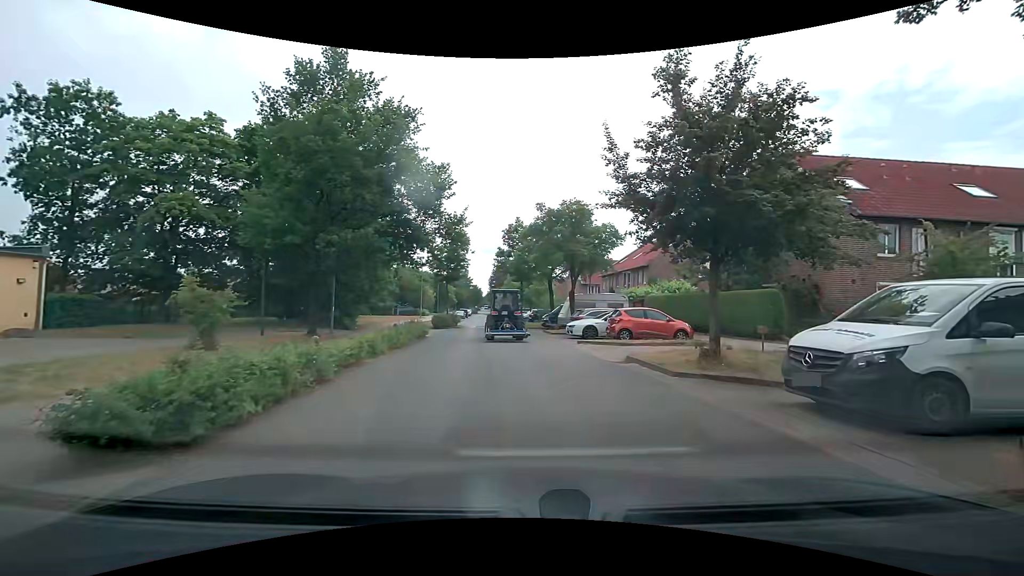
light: Day
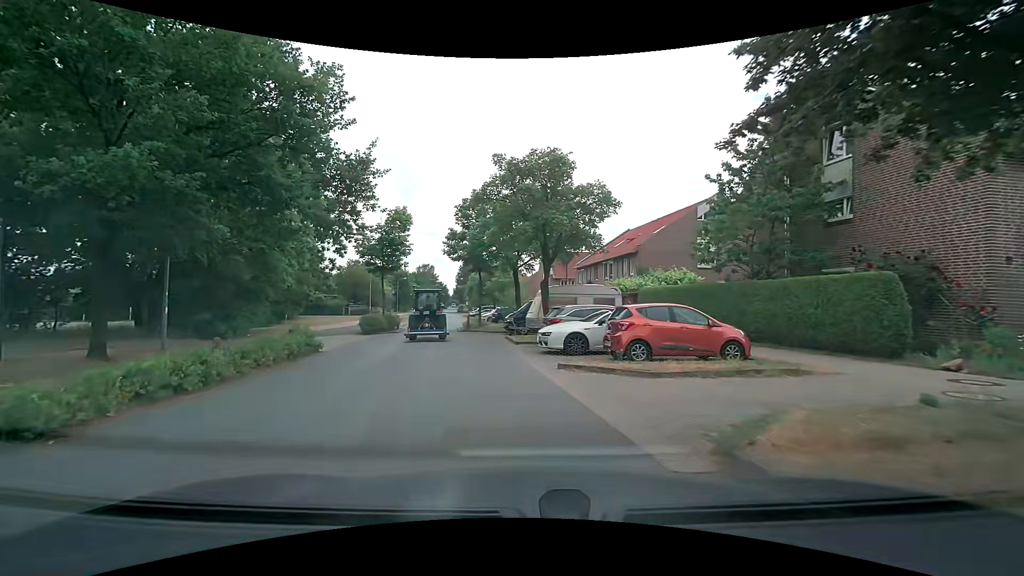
(+0.6, +9.3) m; +4°
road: service
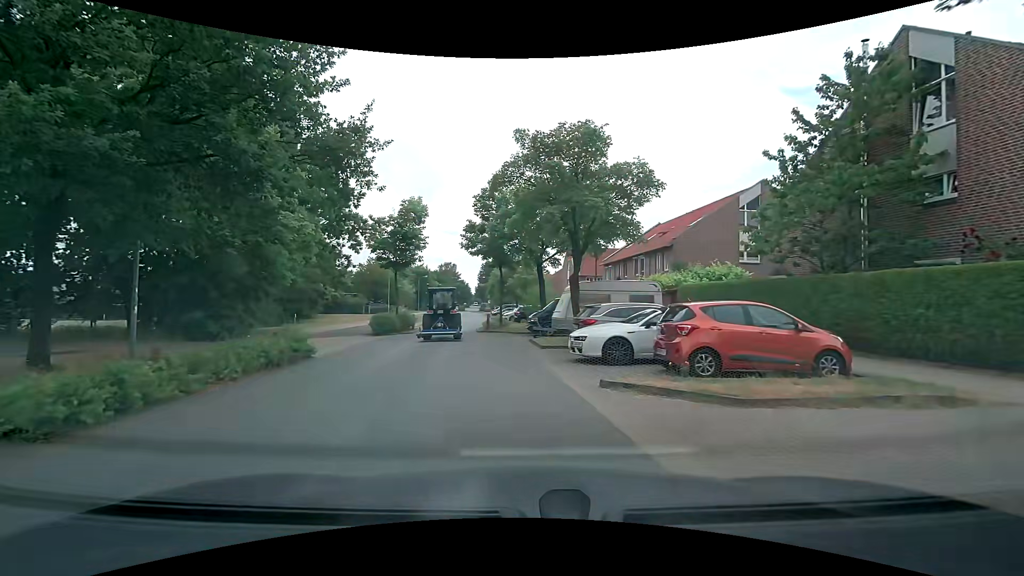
(-0.1, +2.7) m; -2°
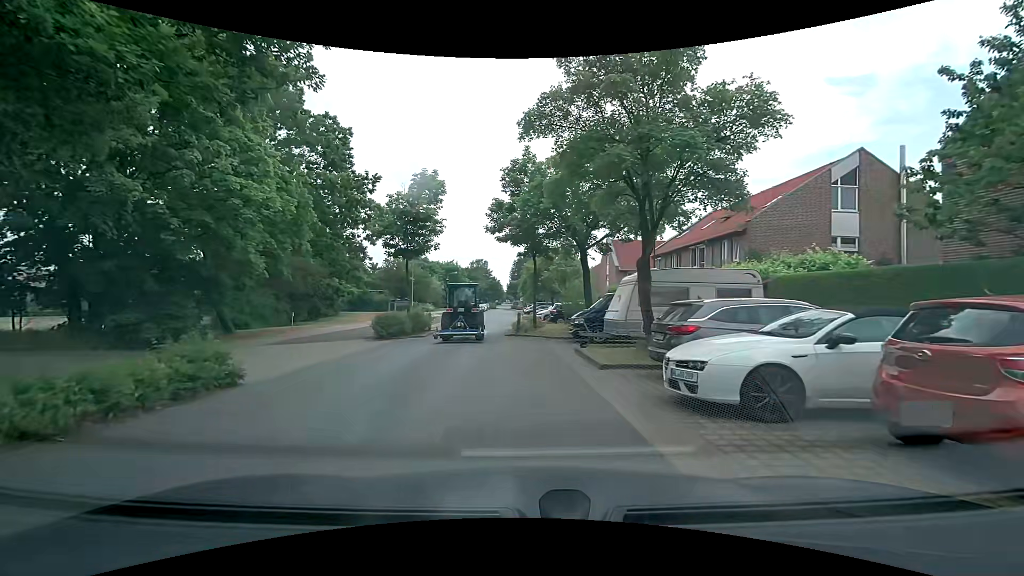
(-0.3, +5.6) m; -4°
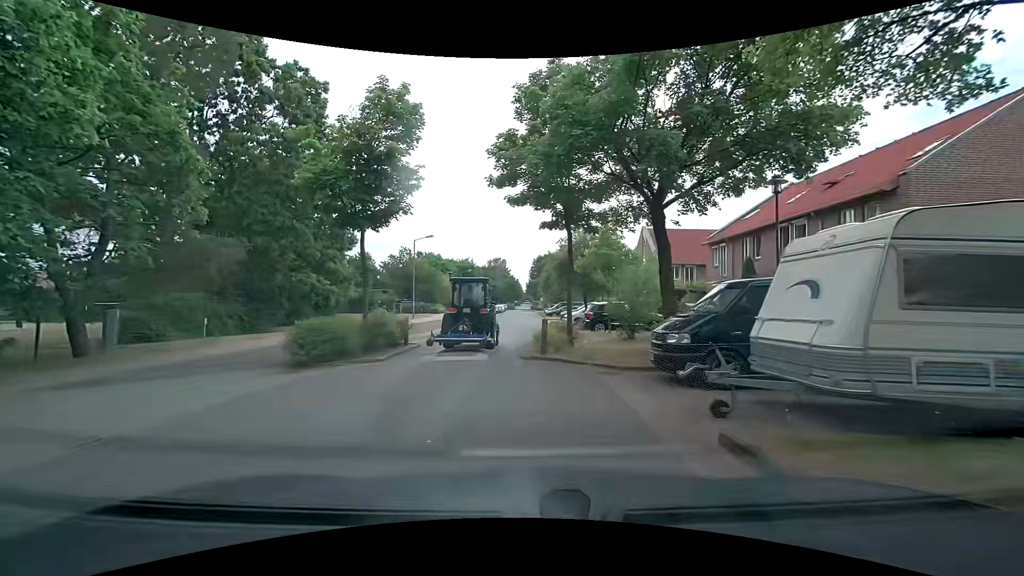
(-0.2, +9.4) m; -3°
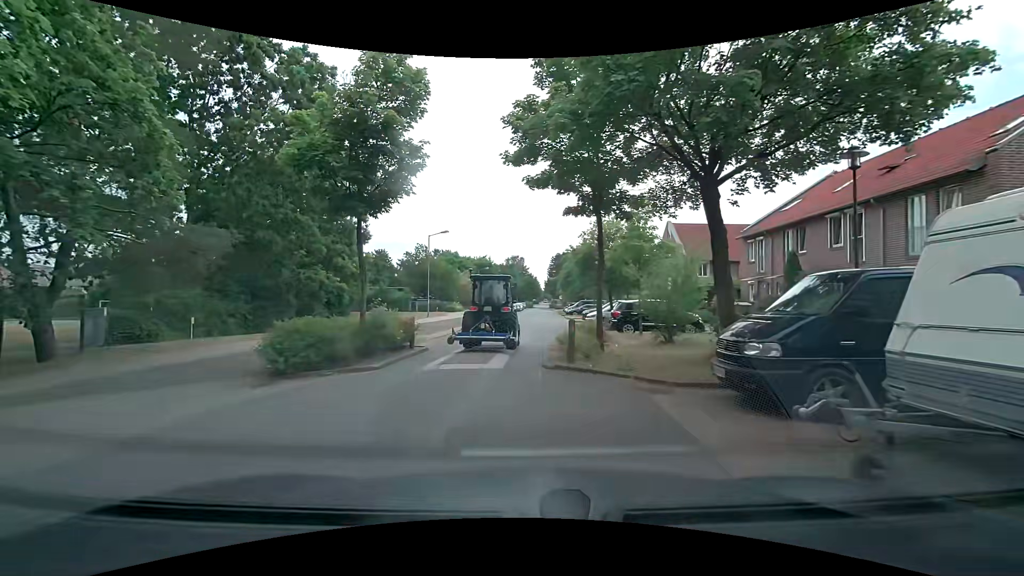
(0.0, +2.1) m; -1°
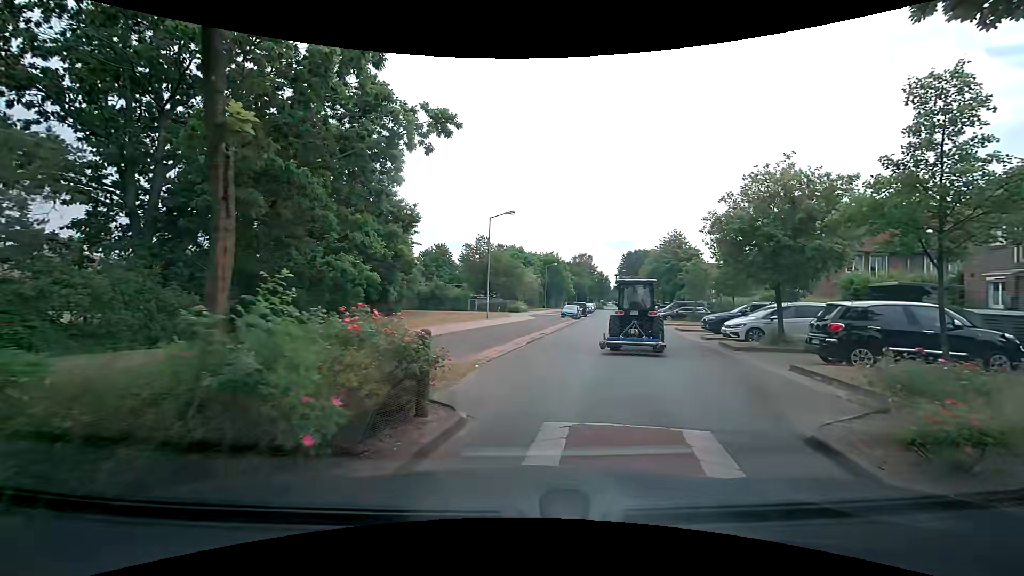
(-1.5, +9.9) m; -8°
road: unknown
